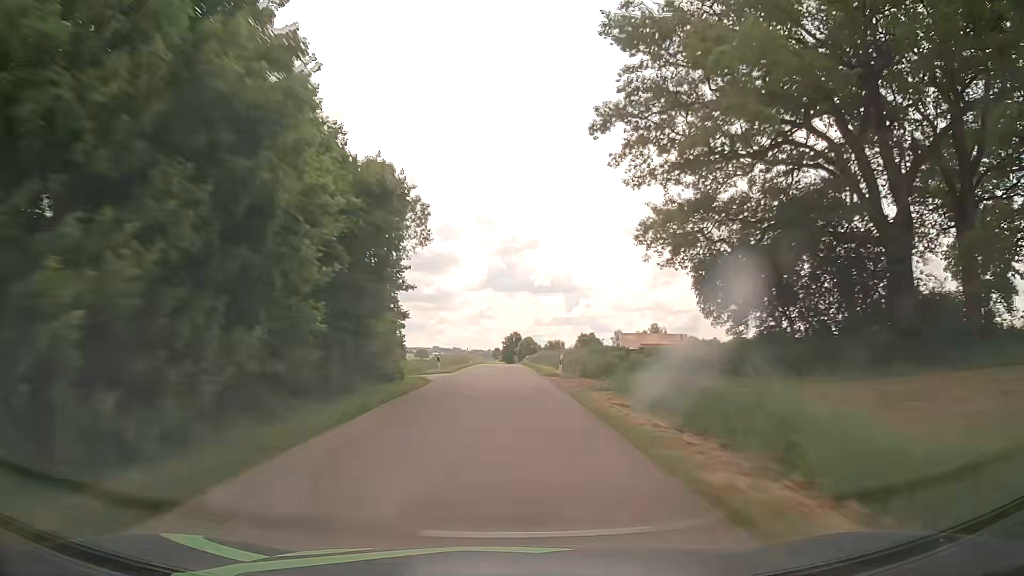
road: unclassified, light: Day
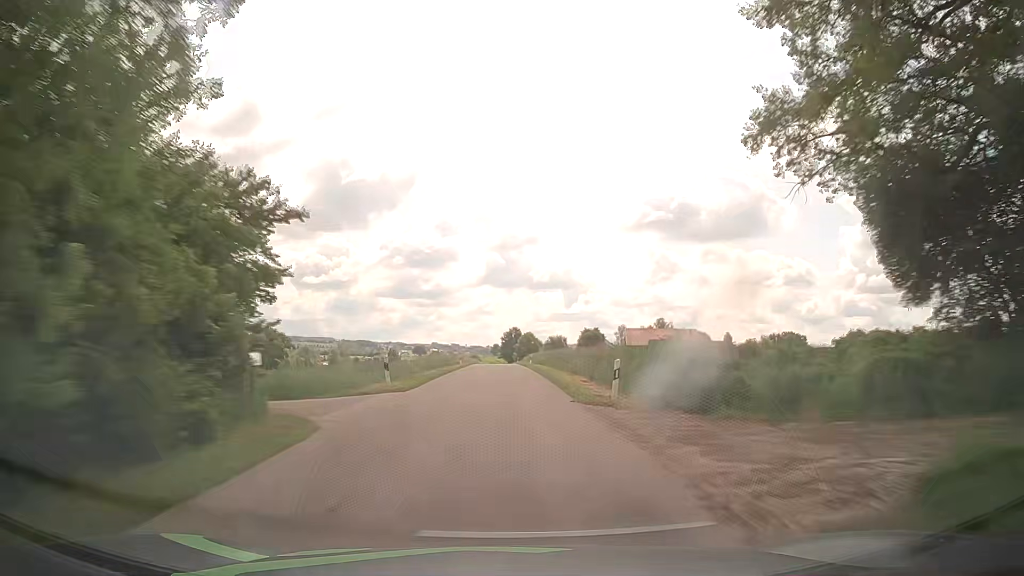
(0.0, +16.1) m; 0°
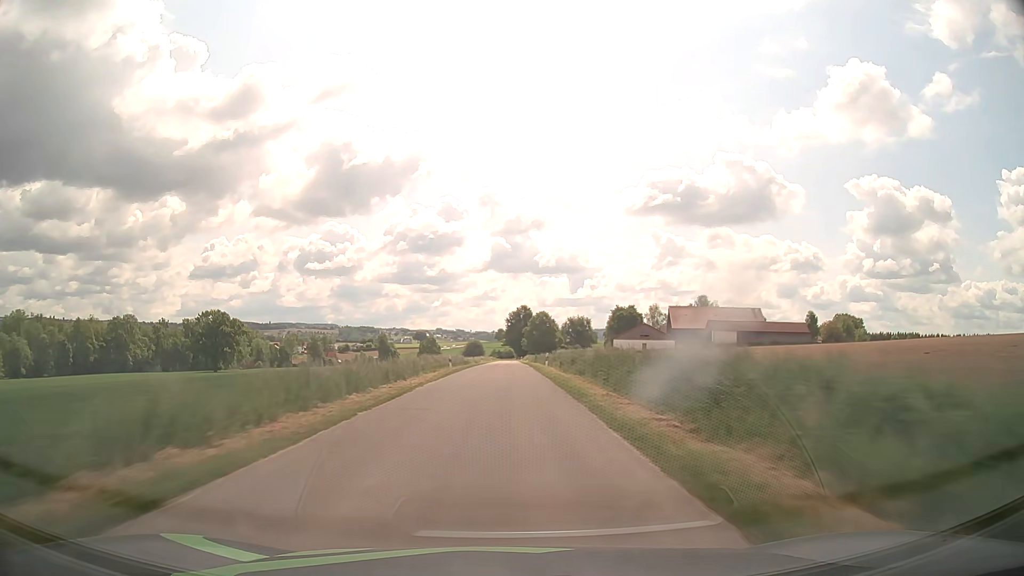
(-0.3, +64.5) m; 0°
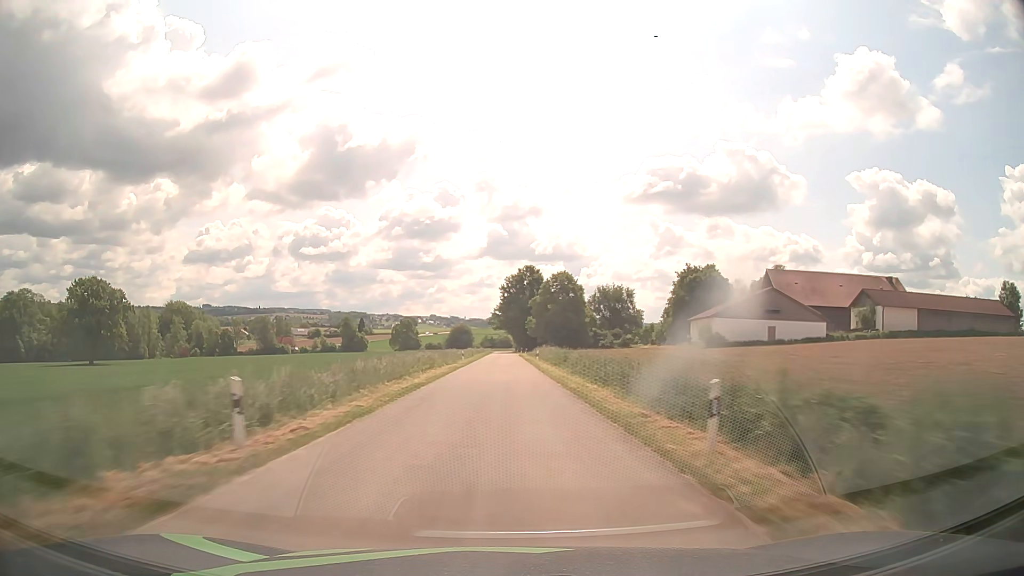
(+0.2, +81.6) m; 0°
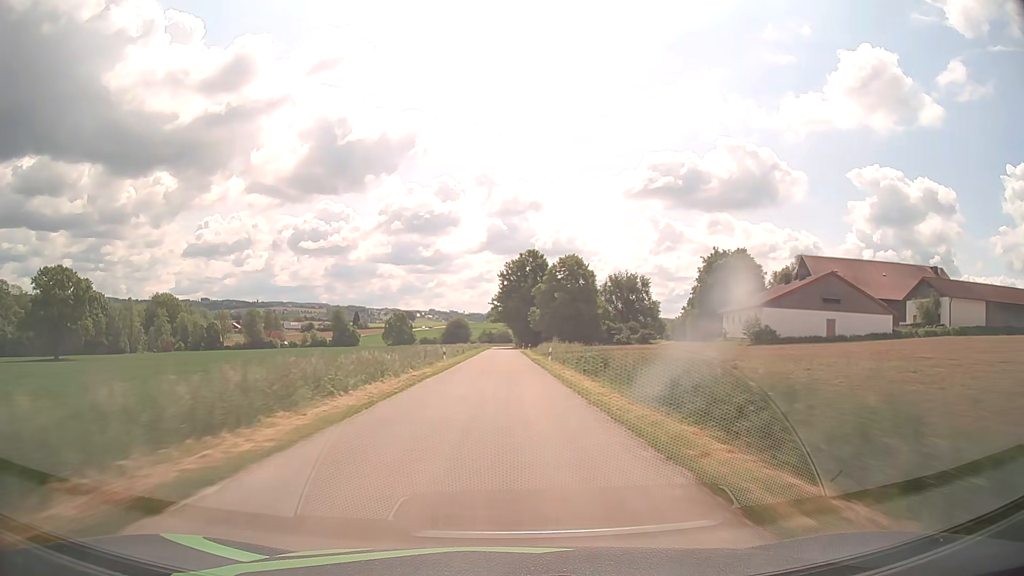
(0.0, +16.2) m; 0°
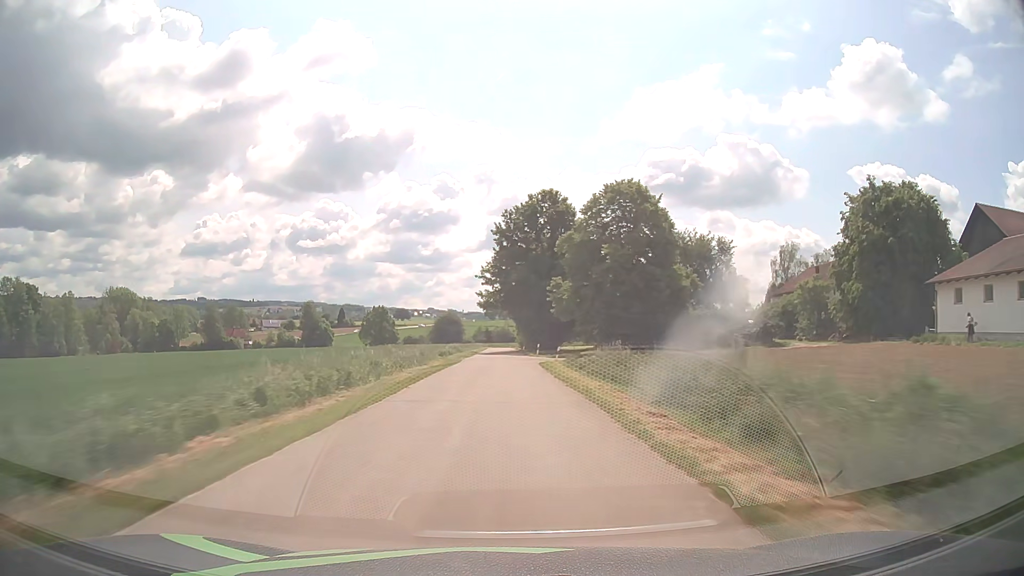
(0.0, +47.4) m; 0°
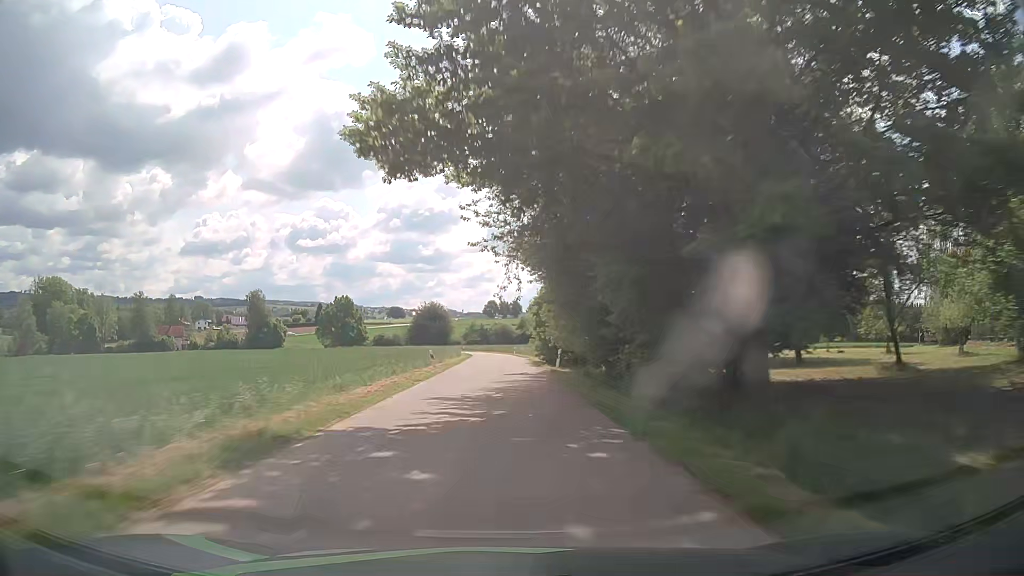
(0.0, +59.4) m; 0°
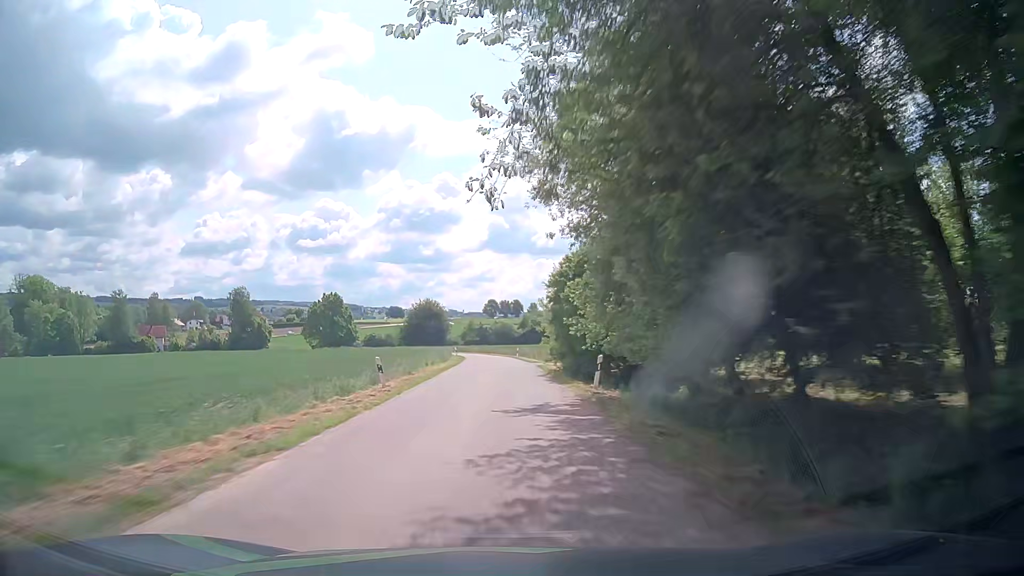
(0.0, +14.0) m; 0°
(0, +10) (0, +20) (0, +30) (0, +40) (-1, +50) (-1, +60) (-2, +70) (-3, +80) (-5, +90) (-7, +99) m
